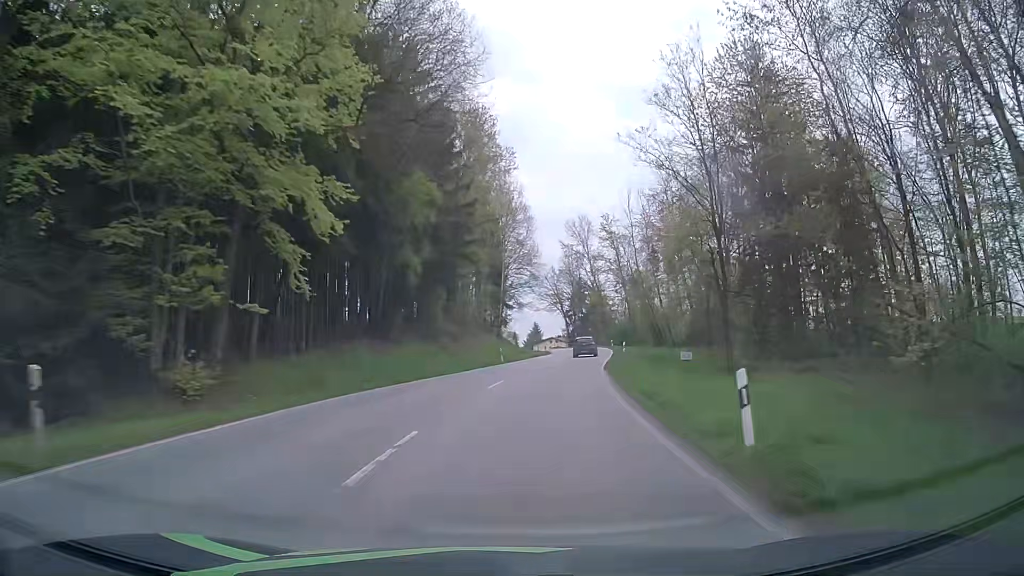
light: Day
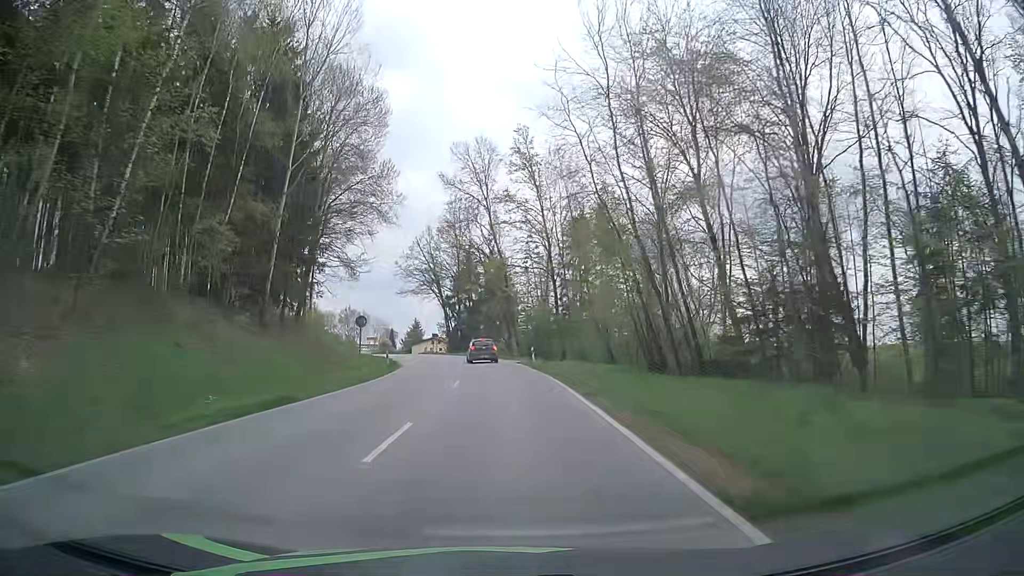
(+5.5, +46.4) m; +10°
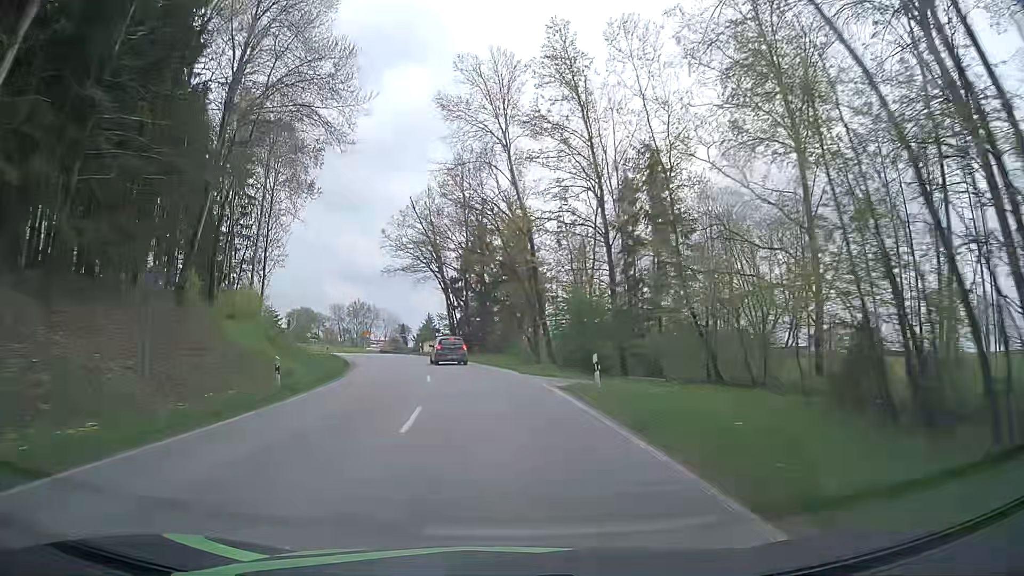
(-0.2, +21.5) m; -2°
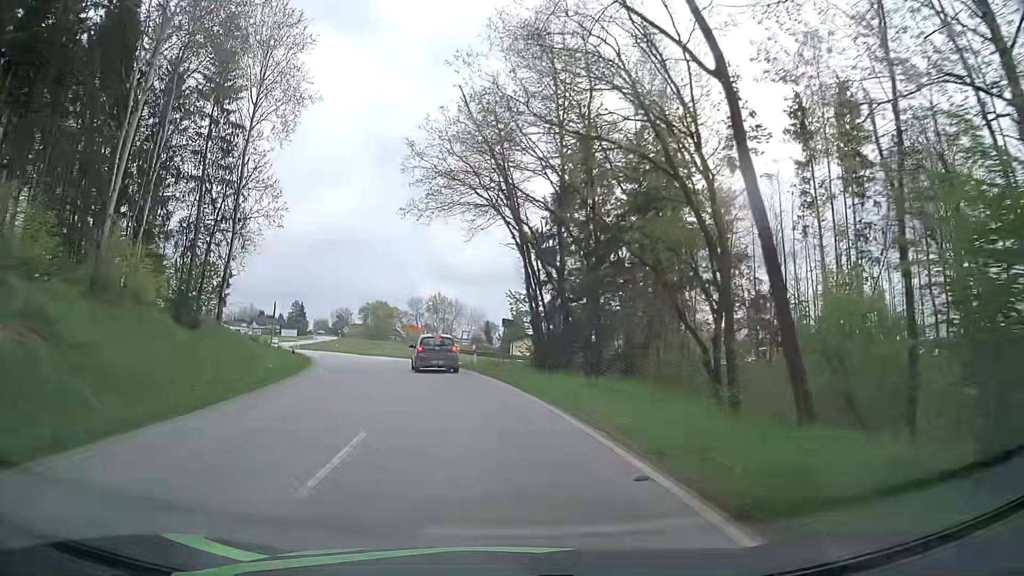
(-1.5, +27.7) m; -7°
